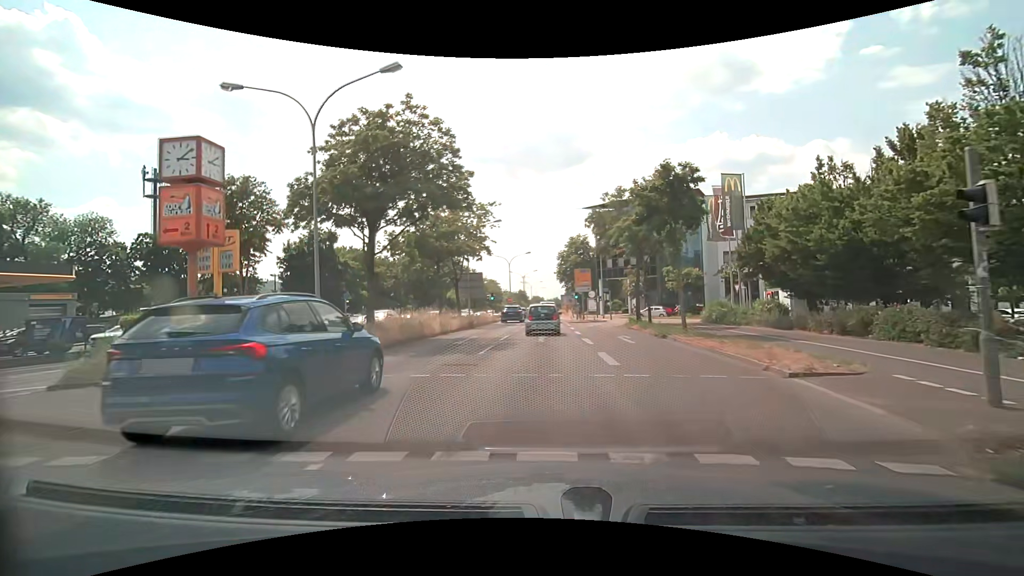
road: primary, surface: asphalt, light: Day
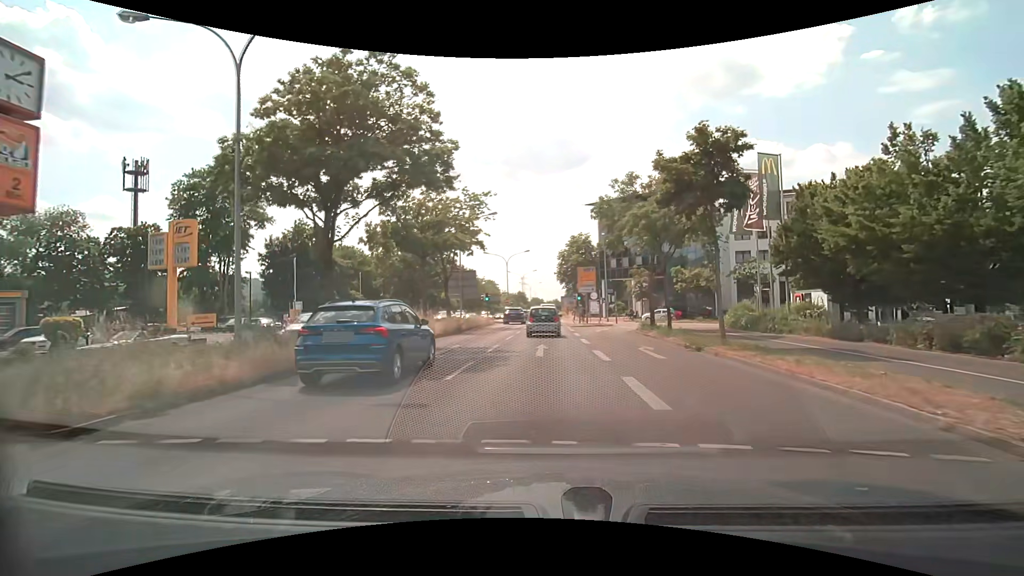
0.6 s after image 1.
(0.0, +4.6) m; 0°
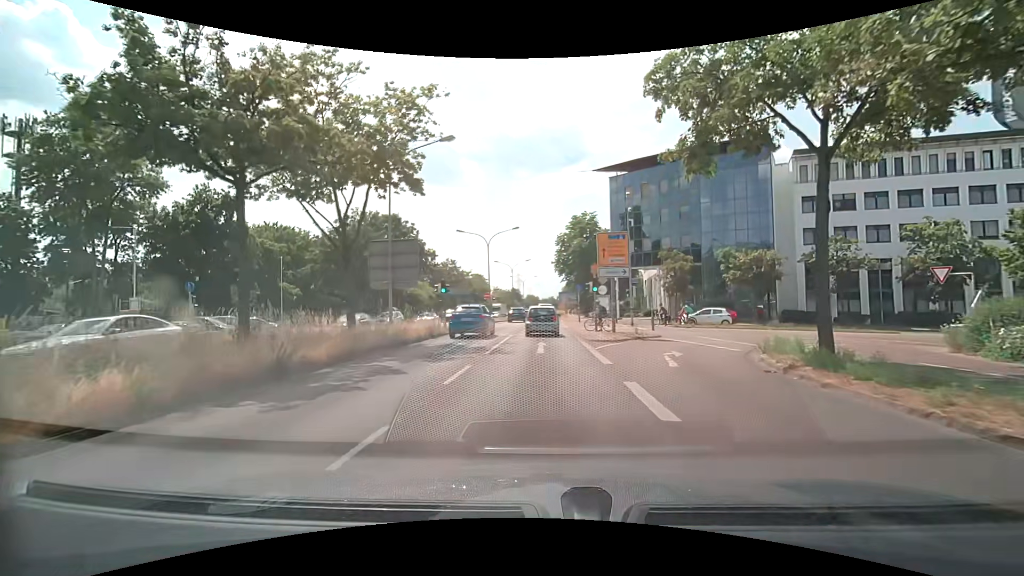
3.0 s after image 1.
(0.0, +18.9) m; 0°
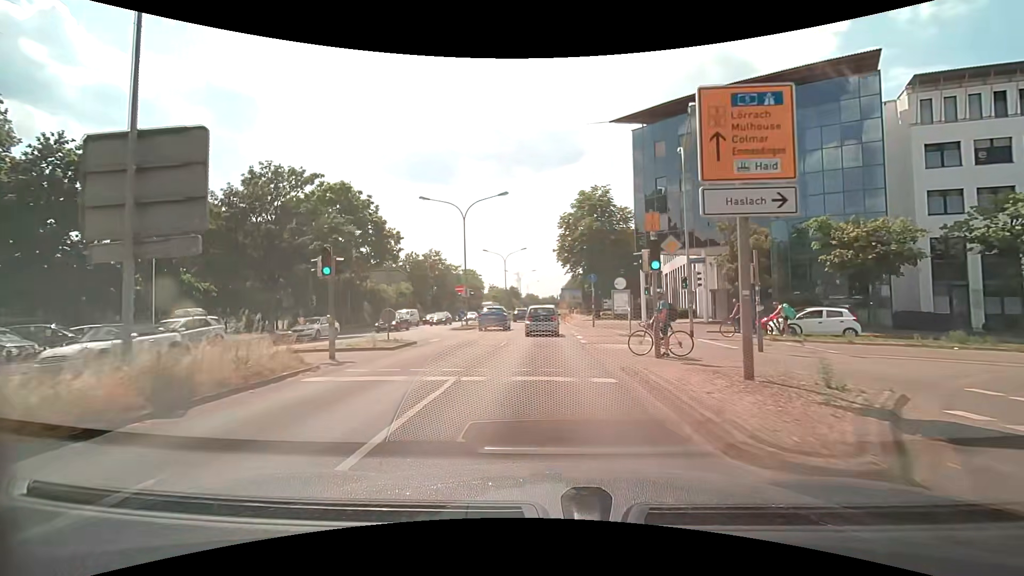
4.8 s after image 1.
(+0.1, +16.0) m; +1°
